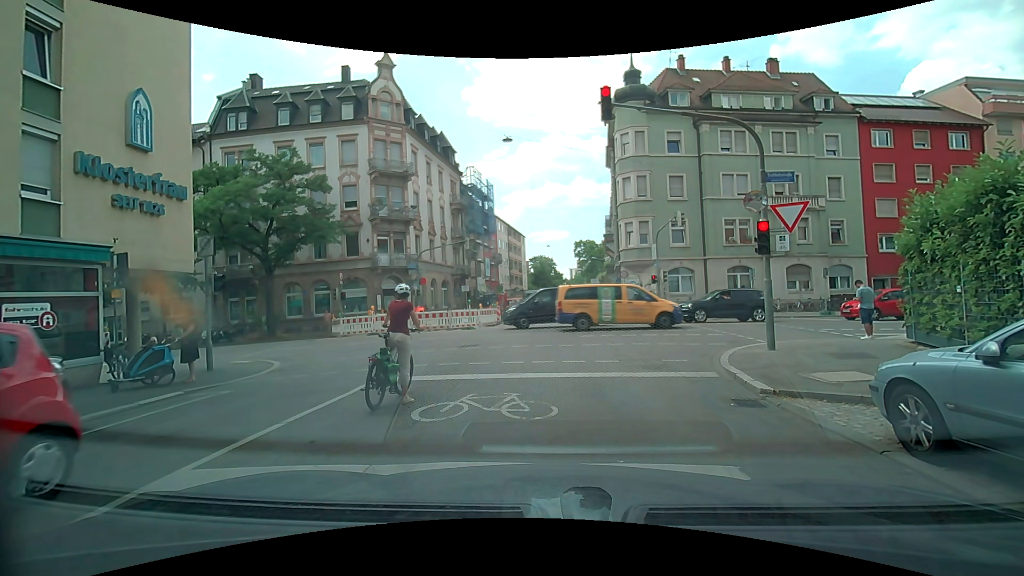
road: residential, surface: asphalt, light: Day
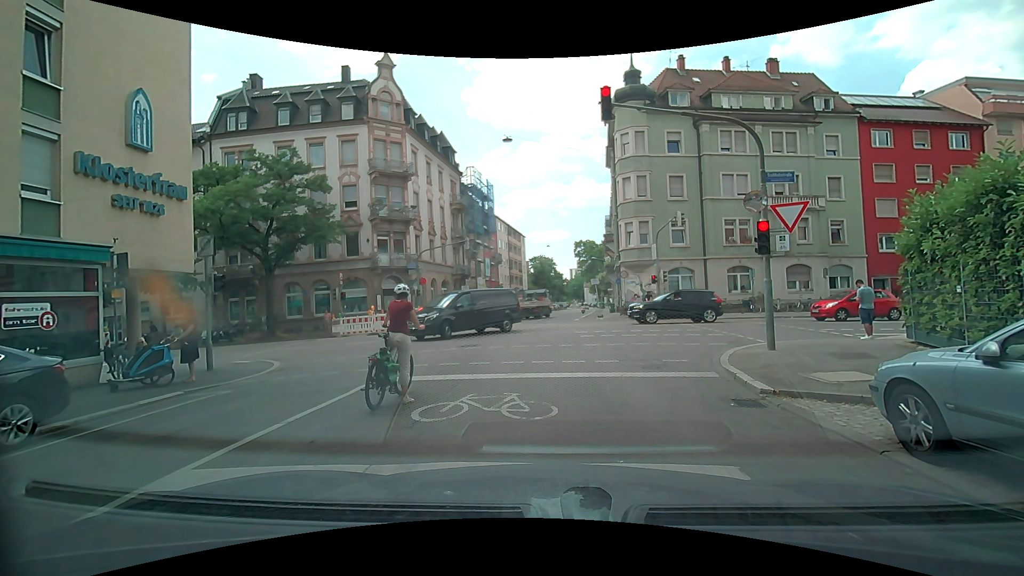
(0.0, 0.0) m; 0°
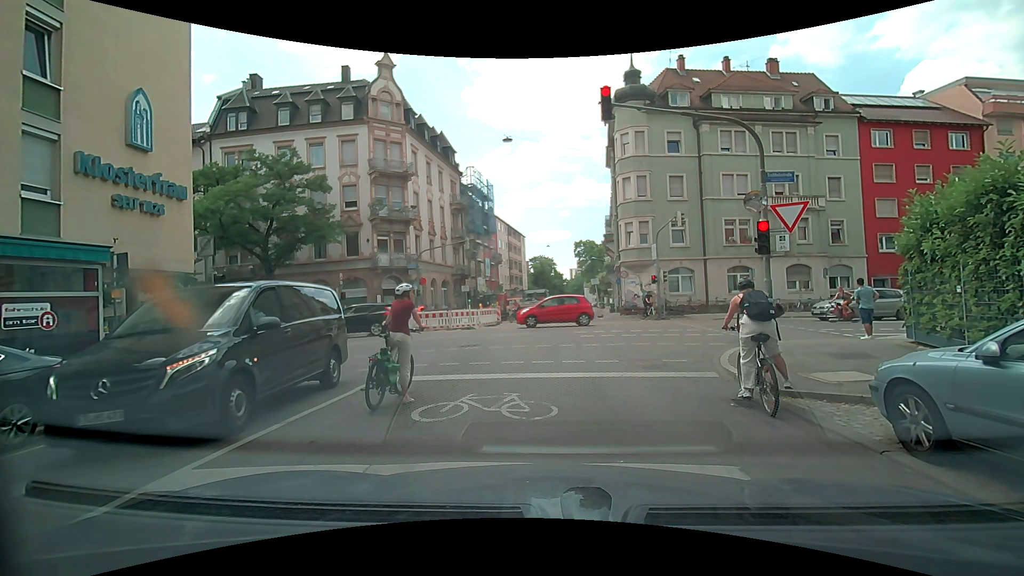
(0.0, 0.0) m; 0°
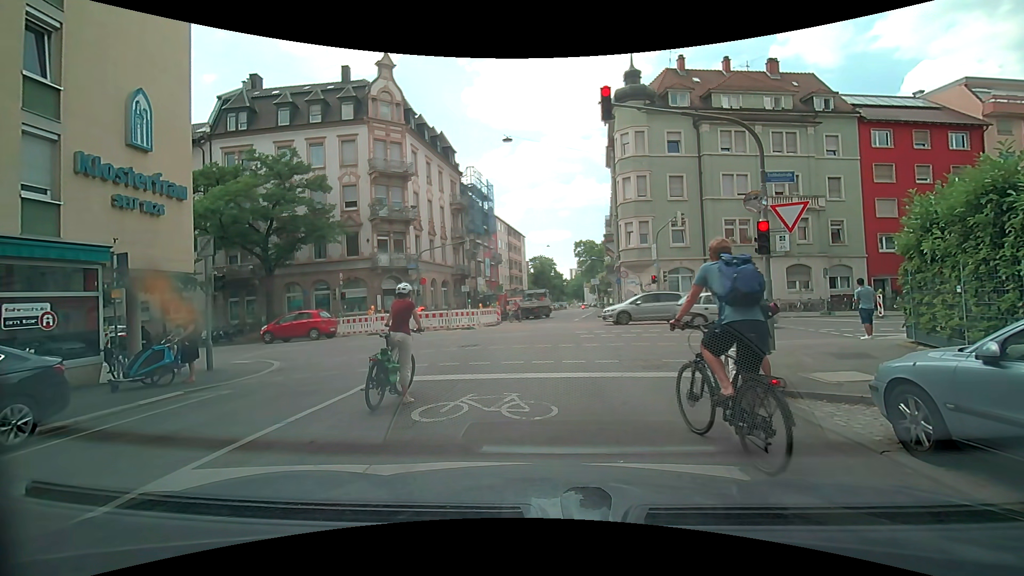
(0.0, 0.0) m; 0°
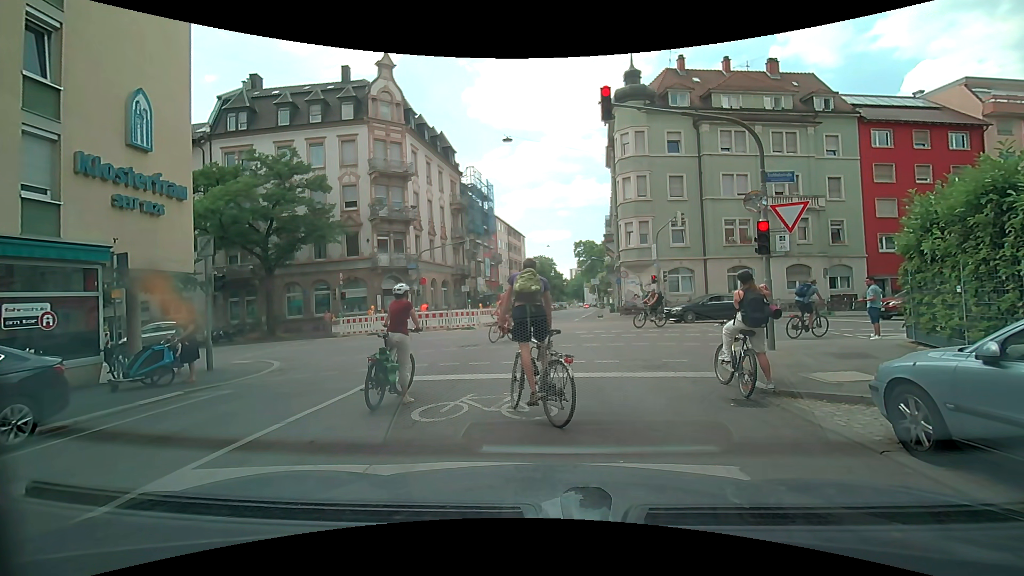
(0.0, 0.0) m; 0°
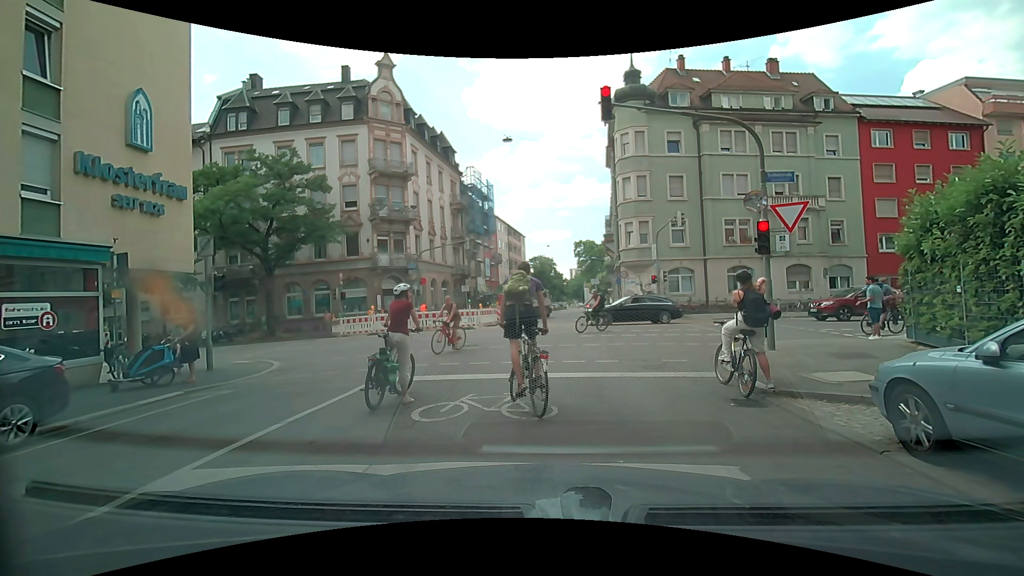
(0.0, 0.0) m; 0°
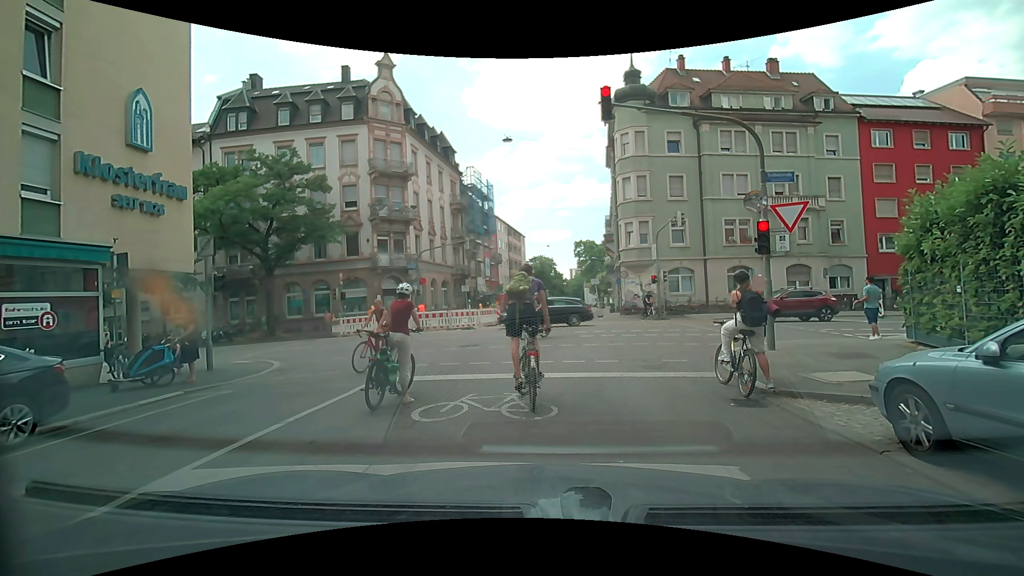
(0.0, 0.0) m; 0°
